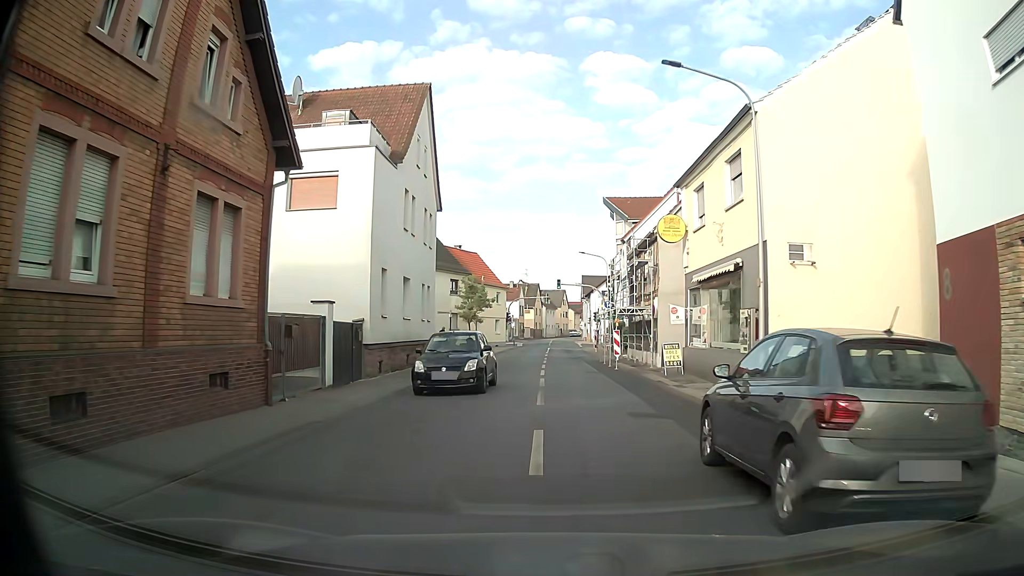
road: tertiary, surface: asphalt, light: Day
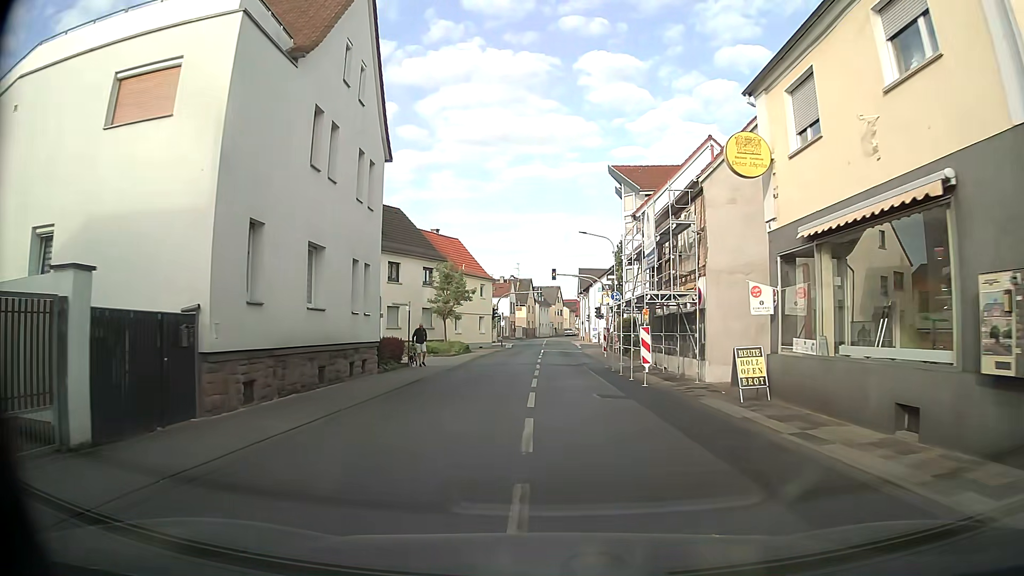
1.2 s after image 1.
(-0.1, +10.0) m; +1°
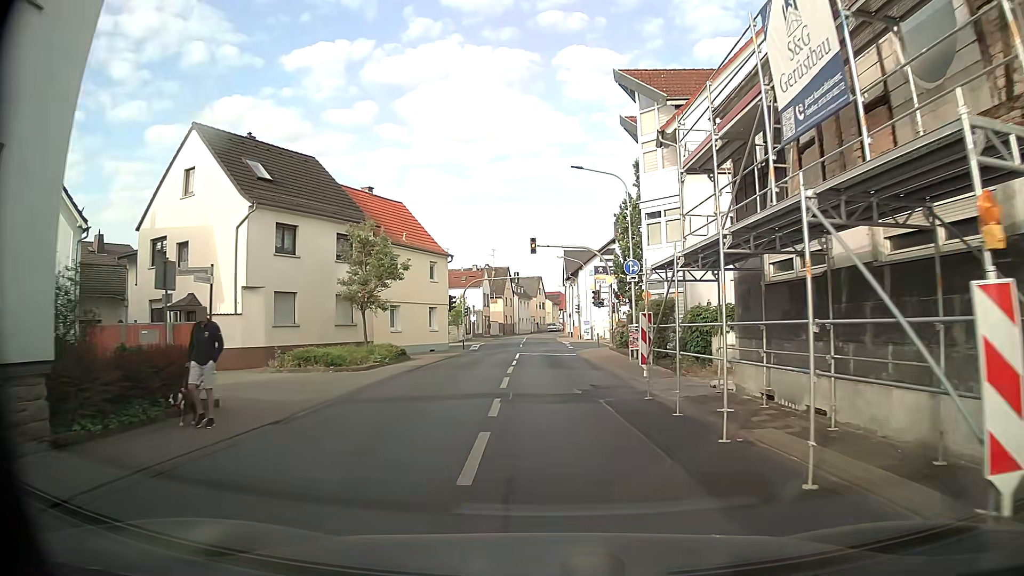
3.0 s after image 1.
(-0.1, +15.9) m; 0°
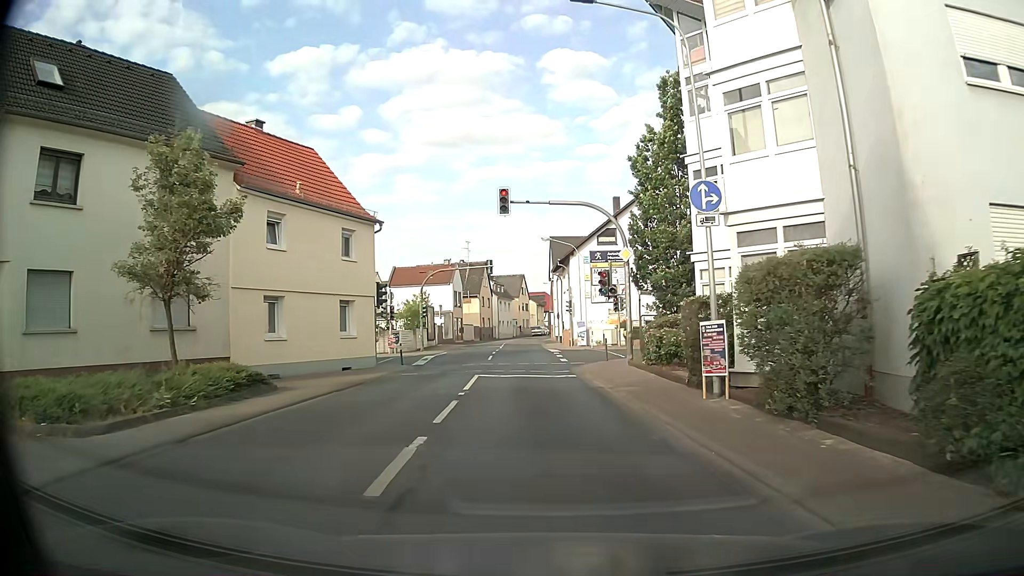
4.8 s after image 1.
(+0.1, +14.2) m; +1°
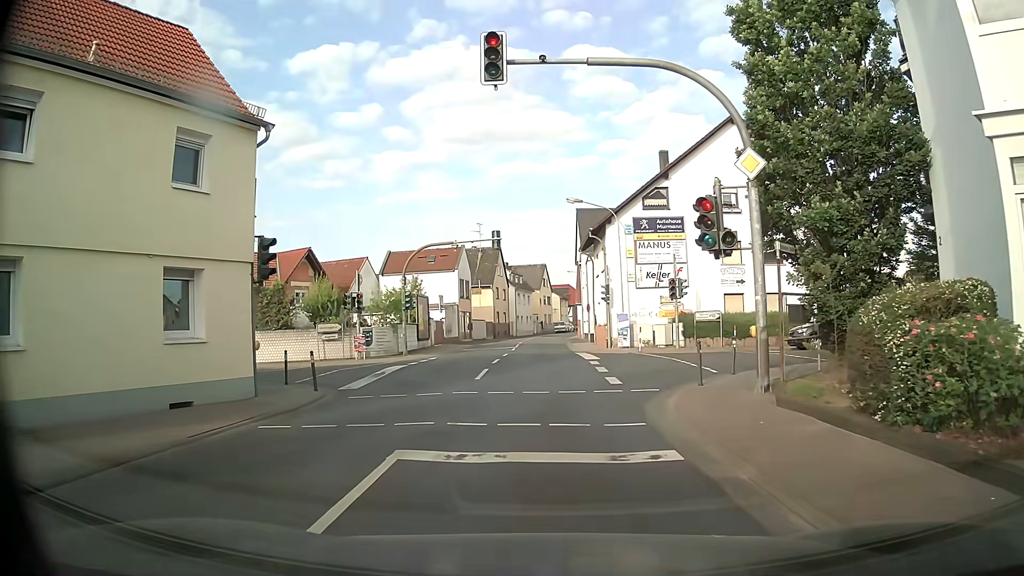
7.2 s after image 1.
(-0.2, +12.6) m; -2°
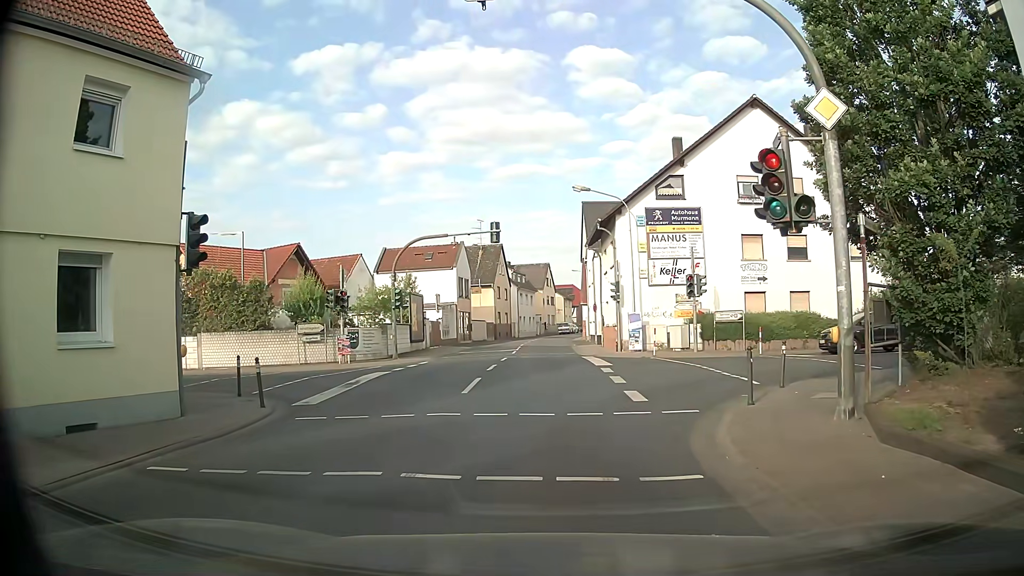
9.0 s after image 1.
(0.0, +2.9) m; -1°
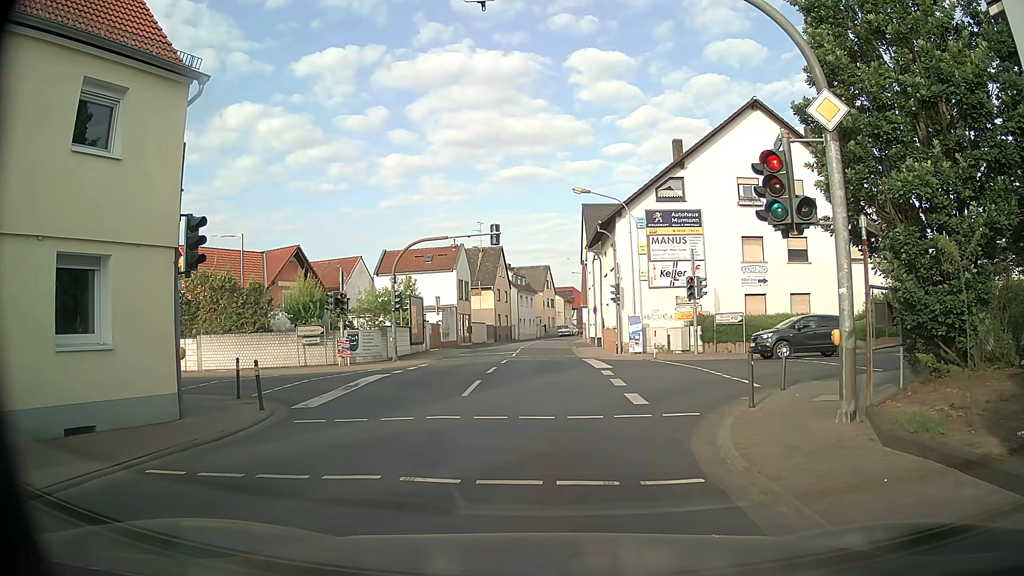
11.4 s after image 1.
(0.0, +0.1) m; 0°
